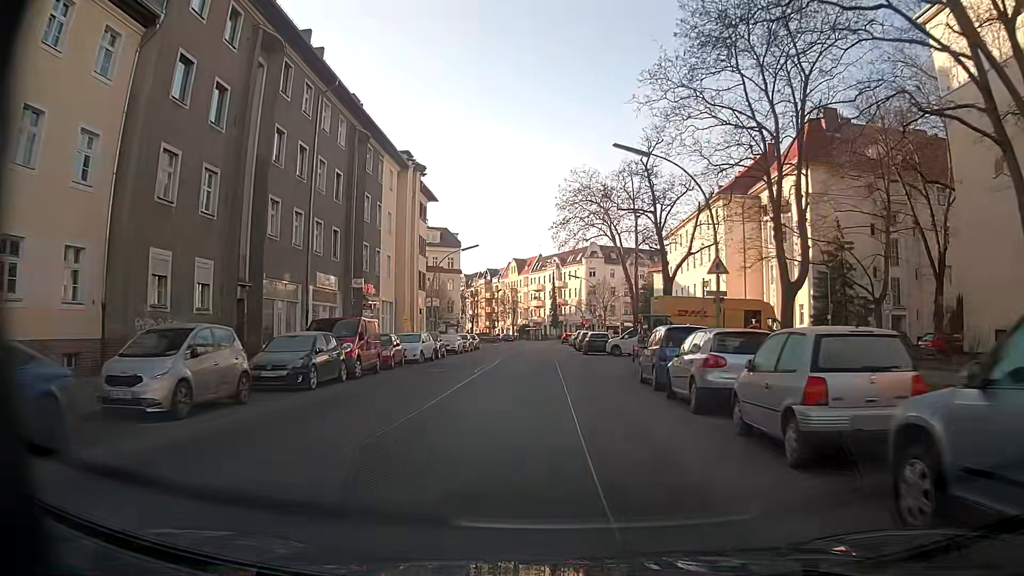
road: tertiary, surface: asphalt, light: Day
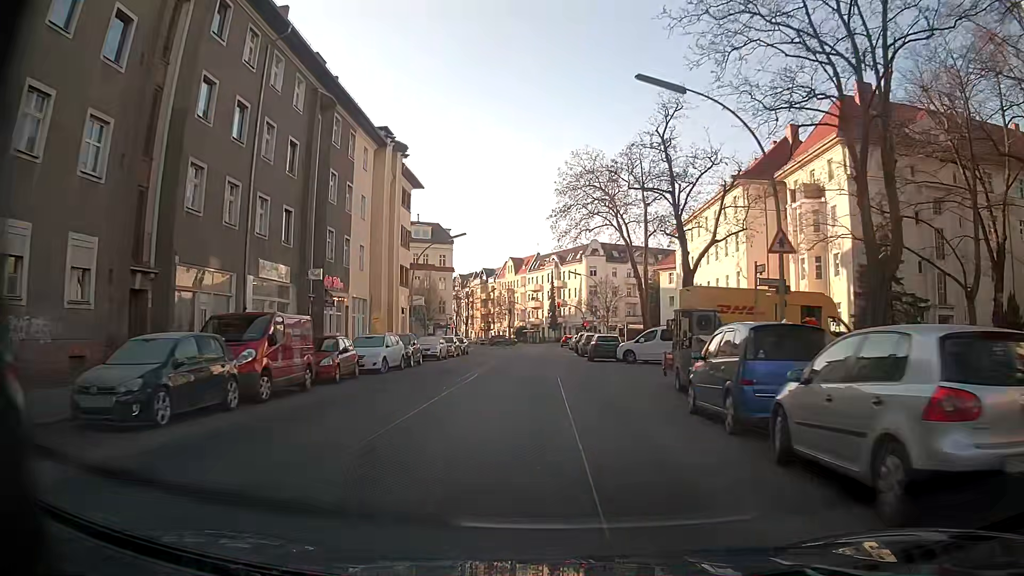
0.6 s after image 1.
(+0.2, +7.1) m; 0°
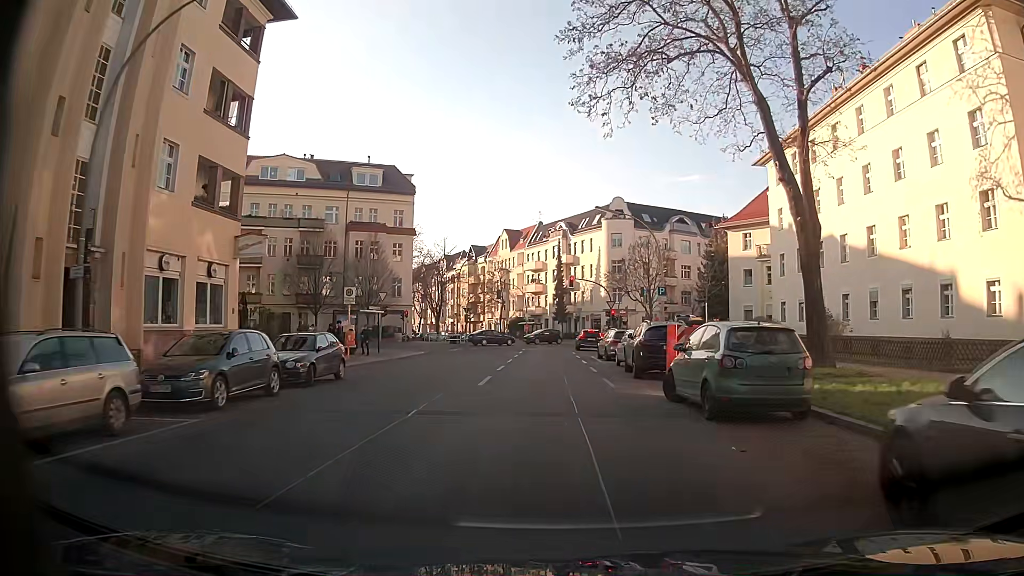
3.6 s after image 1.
(+0.7, +33.8) m; +1°
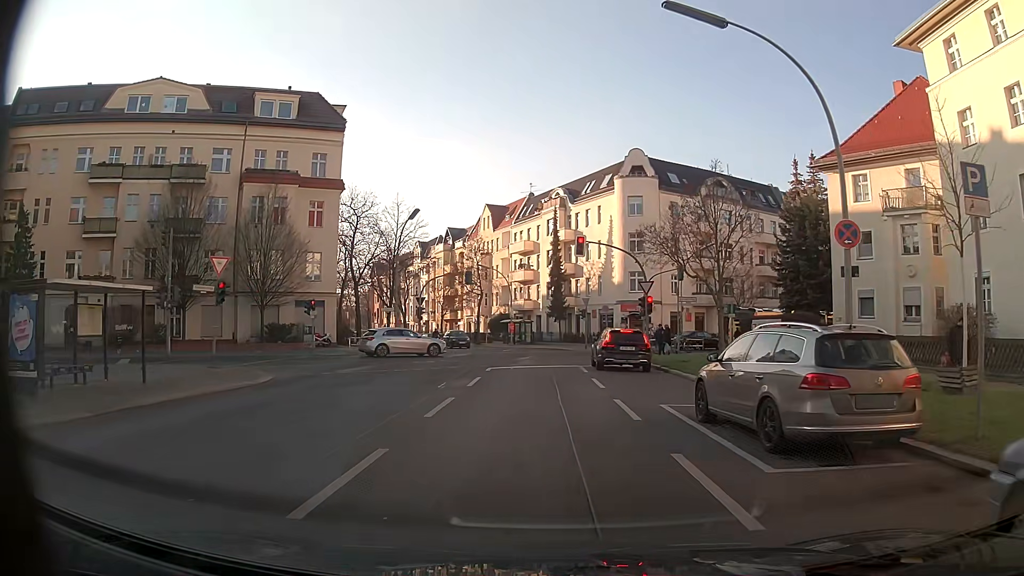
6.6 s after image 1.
(+0.1, +23.4) m; +2°
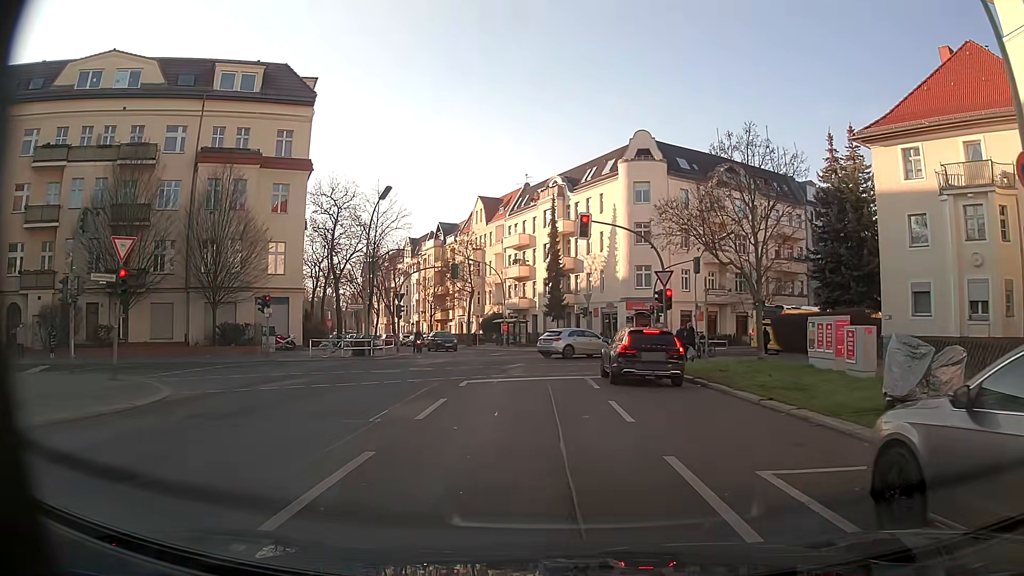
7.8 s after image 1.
(-0.1, +6.1) m; -1°
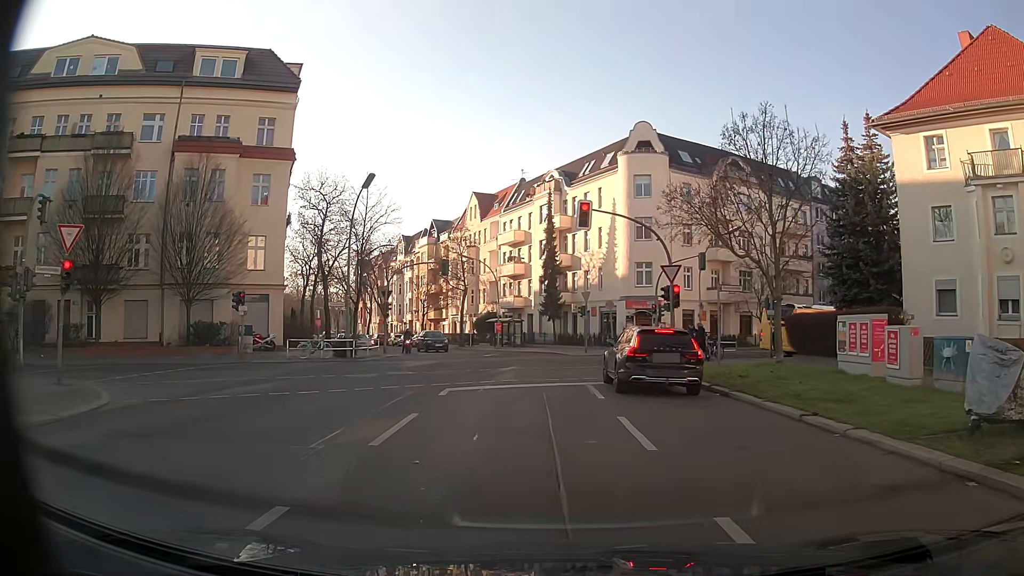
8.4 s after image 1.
(0.0, +2.5) m; +1°
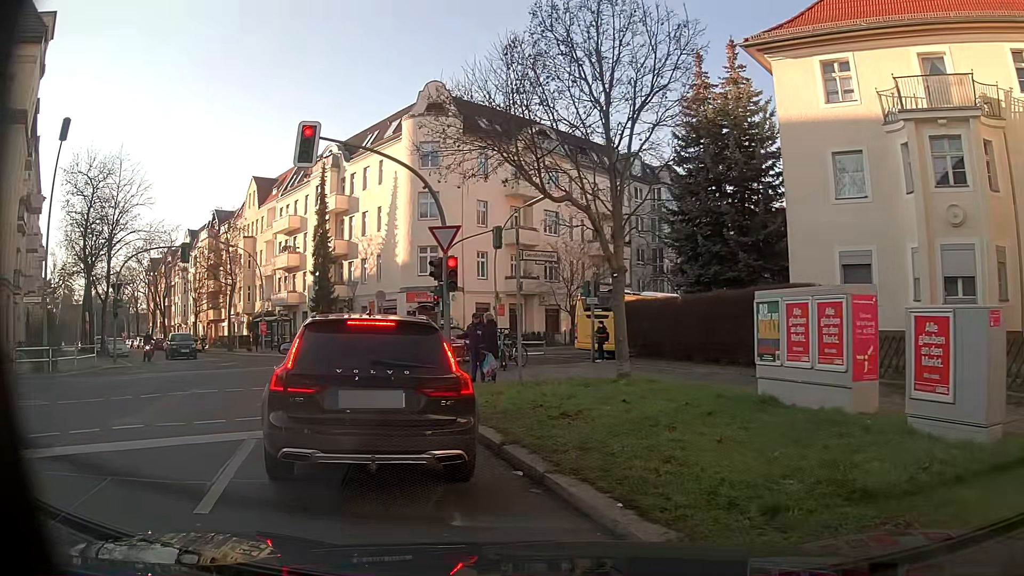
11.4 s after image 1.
(+1.5, +8.8) m; +17°
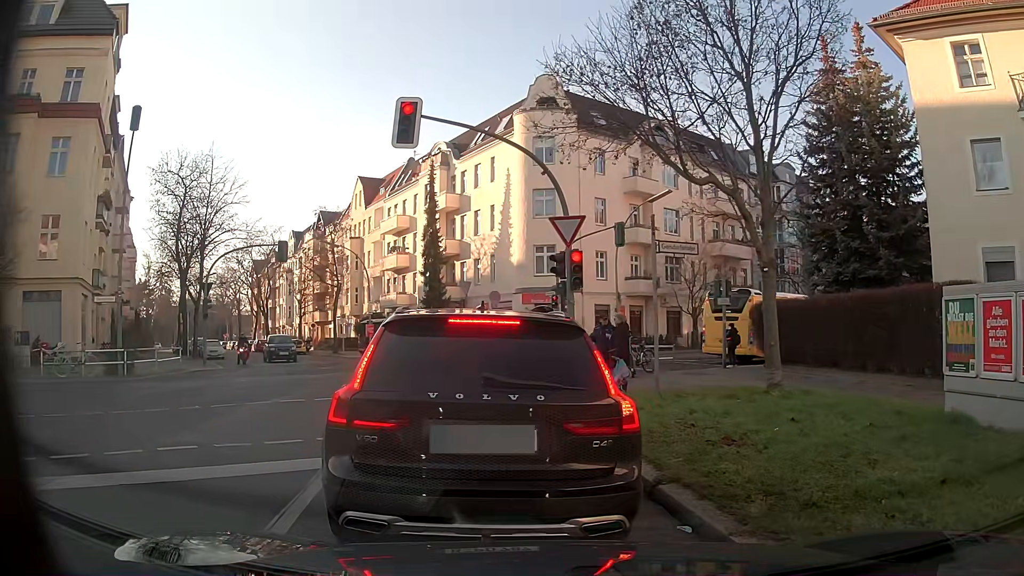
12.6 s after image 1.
(-0.2, +1.7) m; -8°
